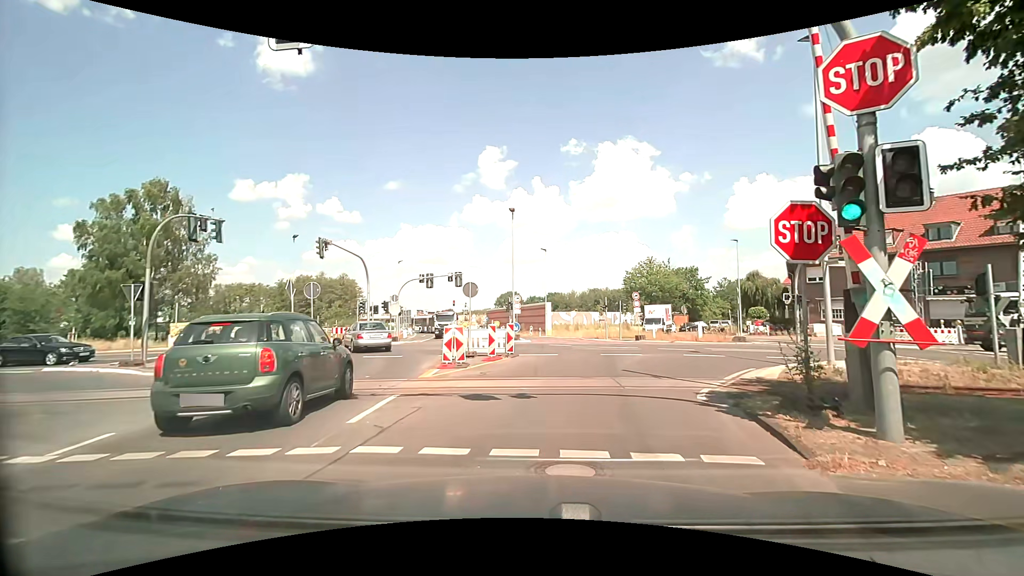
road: tertiary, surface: asphalt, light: Day
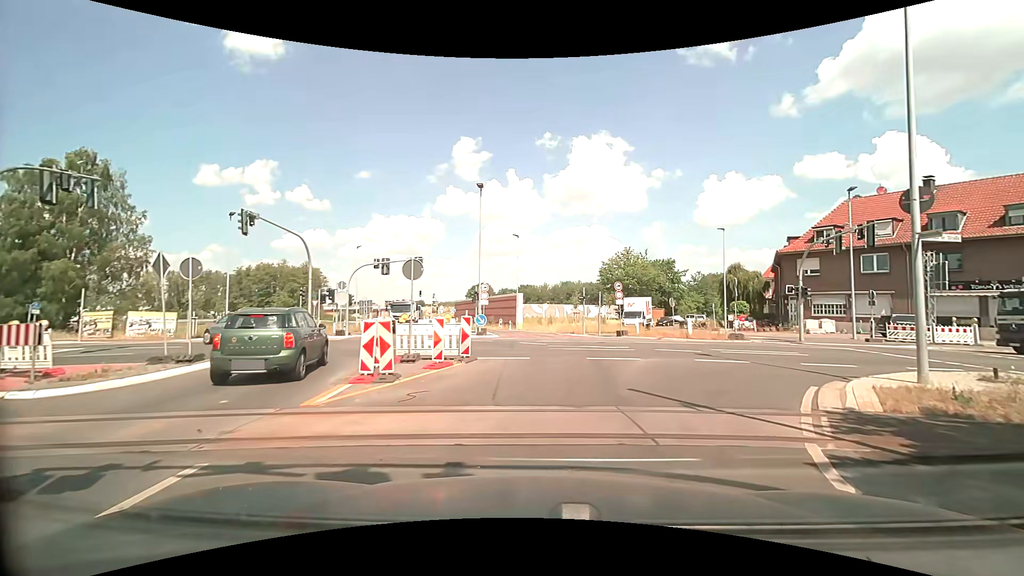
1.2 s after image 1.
(+0.1, +5.1) m; +3°
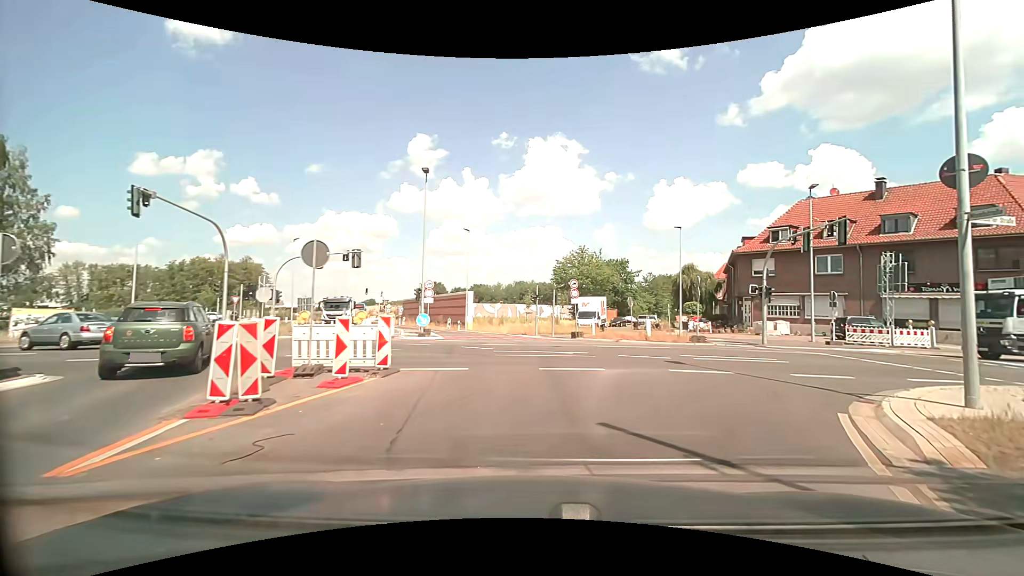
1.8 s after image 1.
(+0.2, +3.1) m; +5°
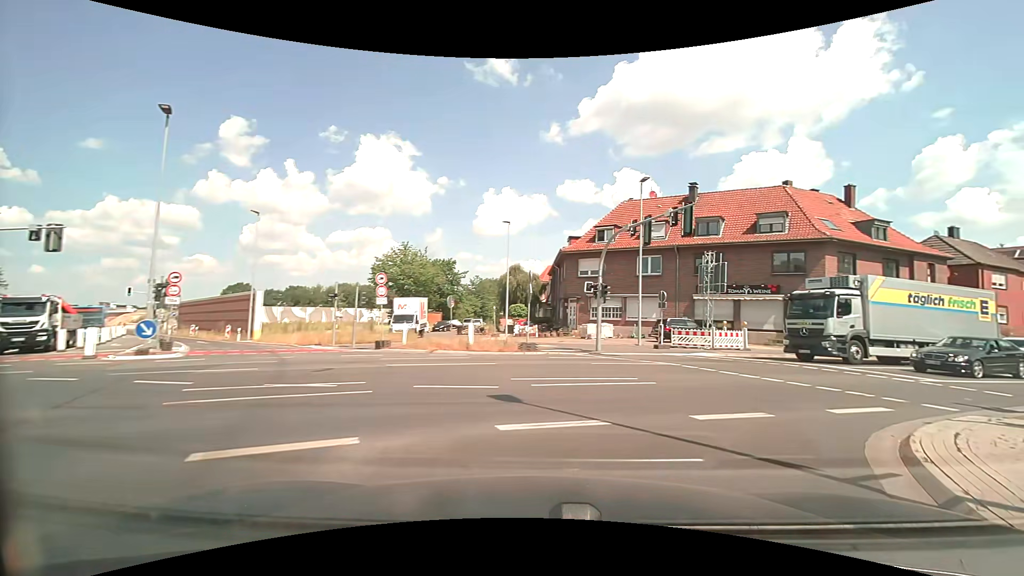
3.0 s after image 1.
(+1.1, +6.5) m; +20°
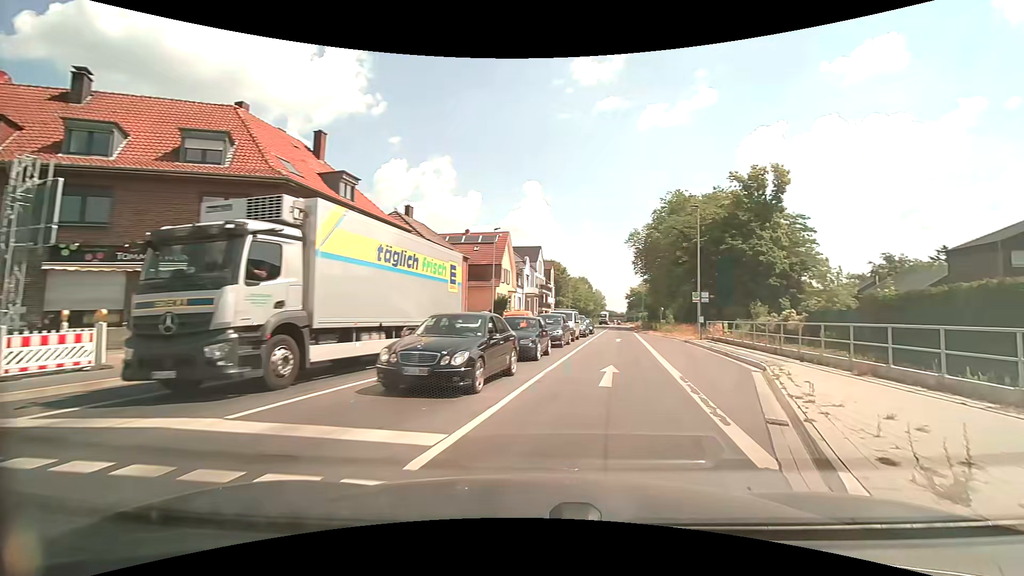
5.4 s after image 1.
(+6.9, +13.1) m; +55°
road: secondary
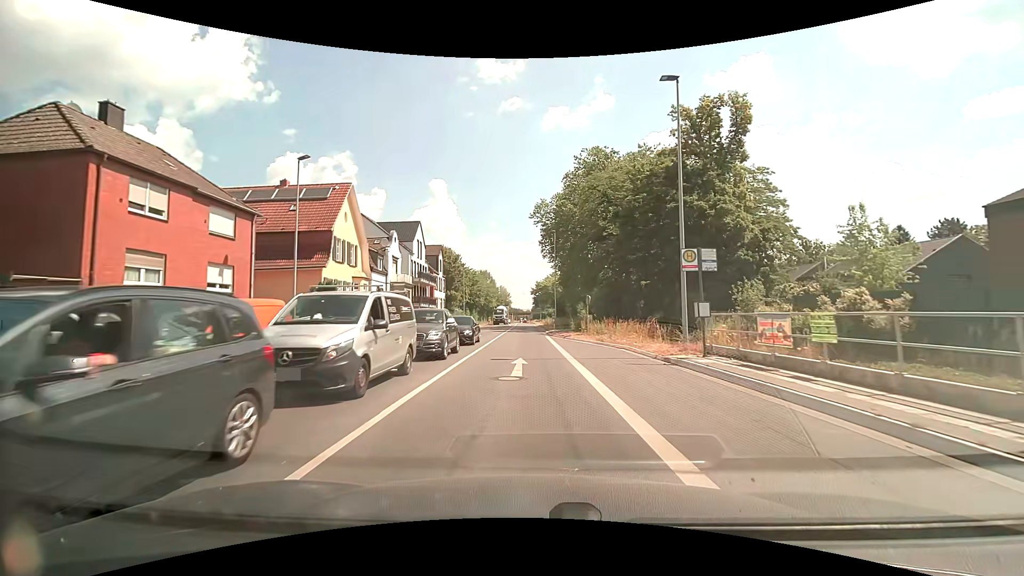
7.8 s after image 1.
(+3.4, +21.8) m; +11°
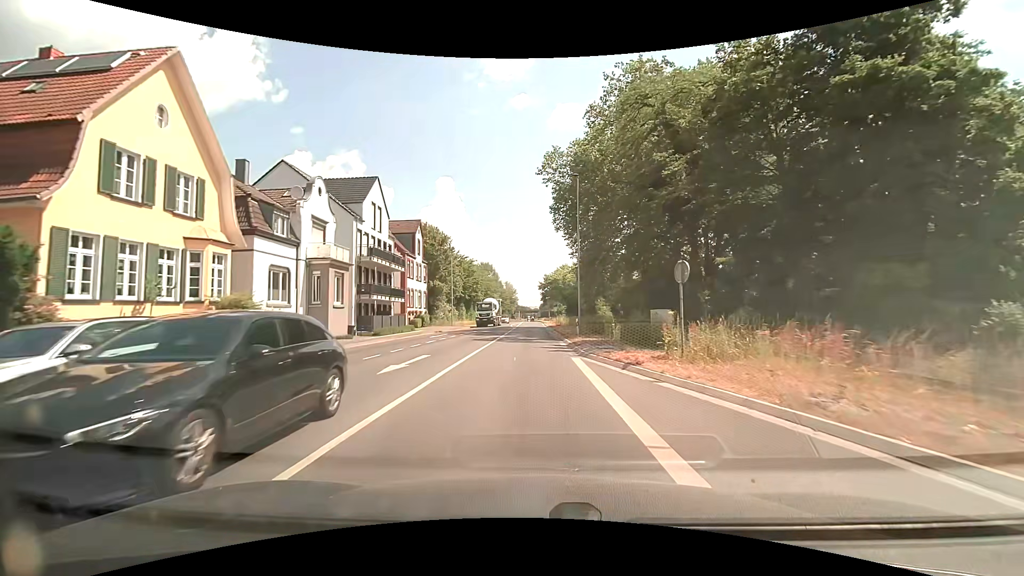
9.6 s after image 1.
(-0.1, +20.3) m; -1°
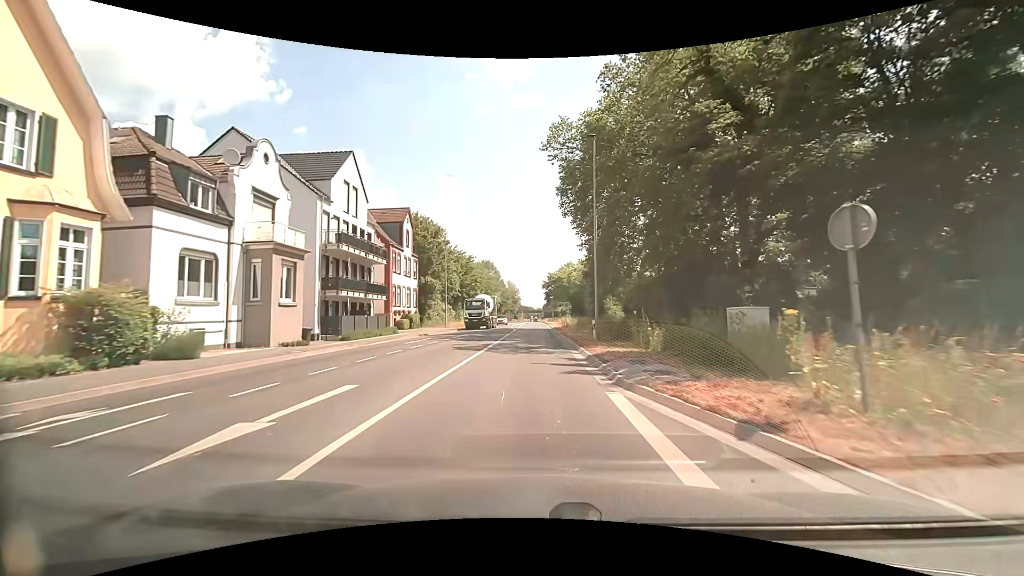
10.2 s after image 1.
(0.0, +7.1) m; 0°
(0, +10) (0, +20) (0, +30) (0, +40) (0, +50) (0, +60) (0, +70) (0, +80) (0, +90) (0, +100) m
